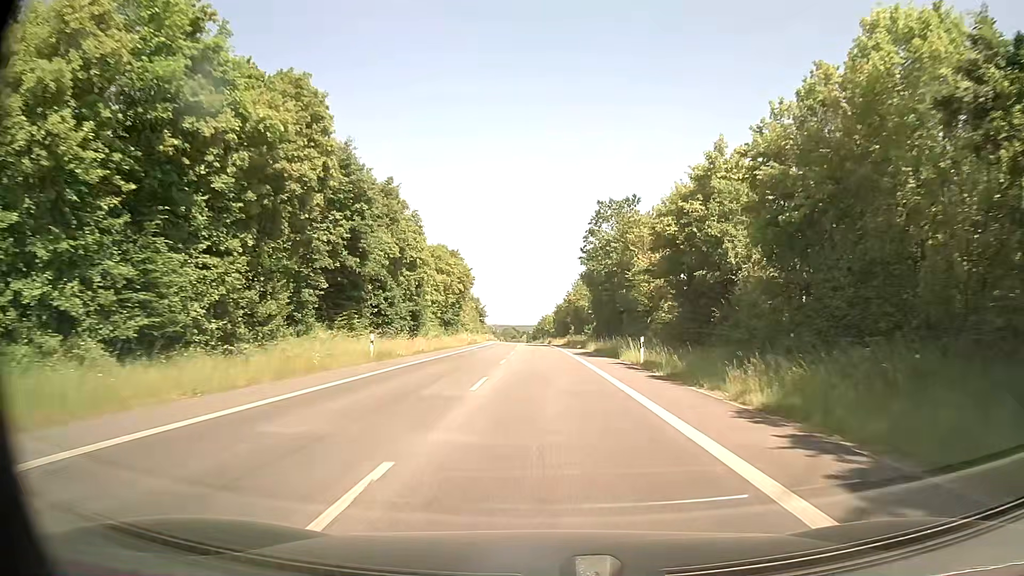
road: secondary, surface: asphalt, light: Day
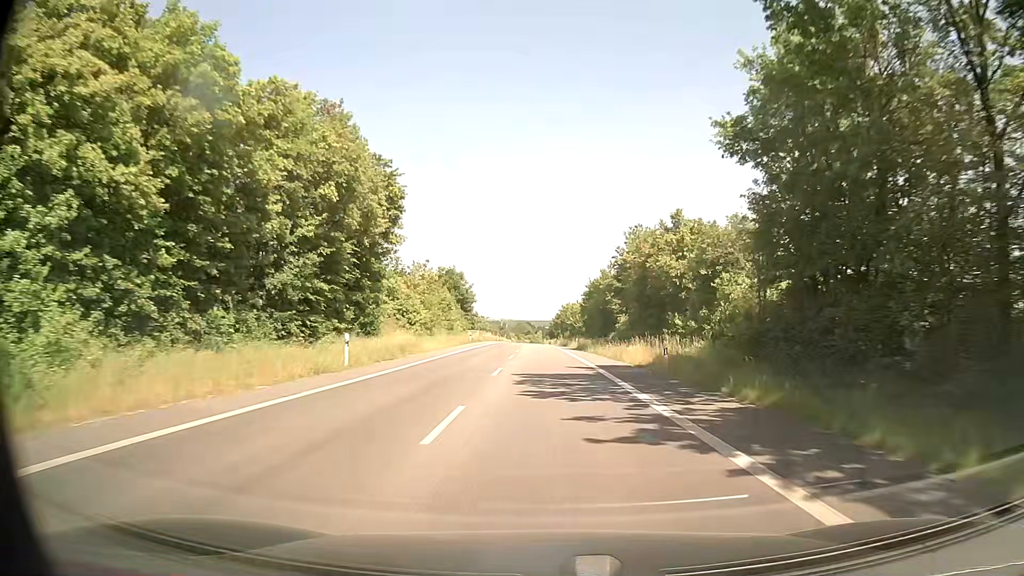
(-0.8, +55.0) m; -1°
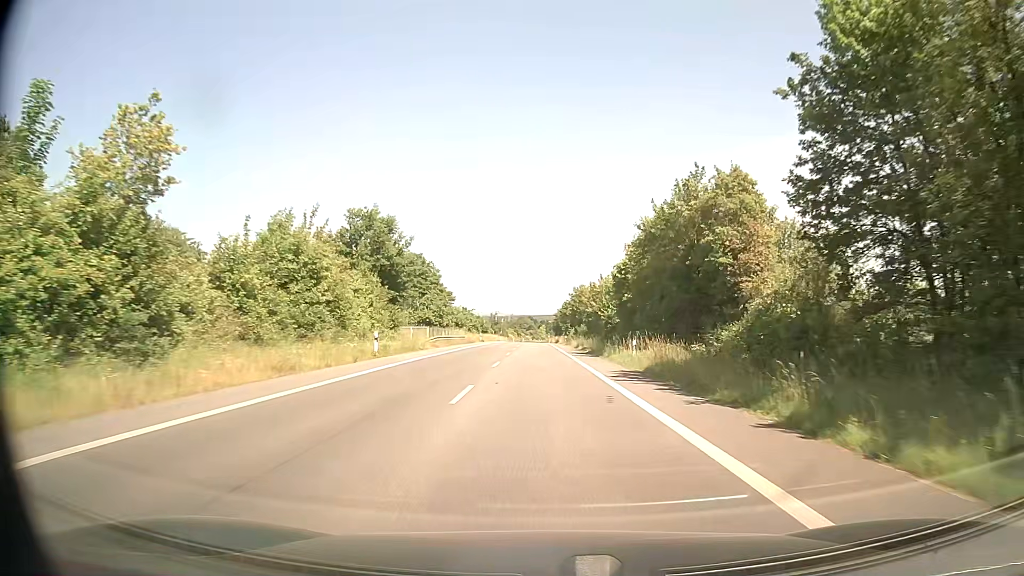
(-0.1, +44.0) m; 0°
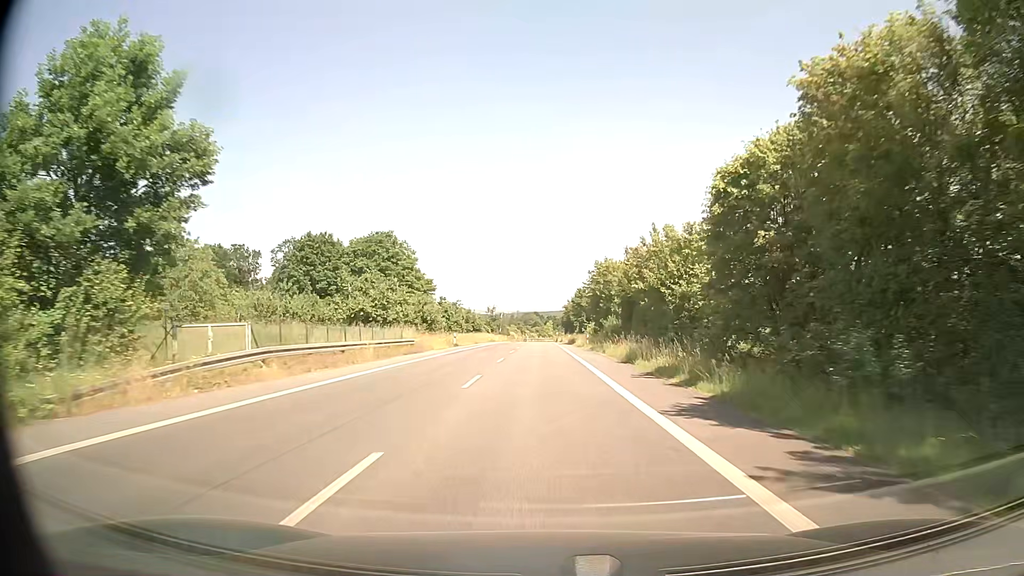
(-0.3, +32.9) m; -1°
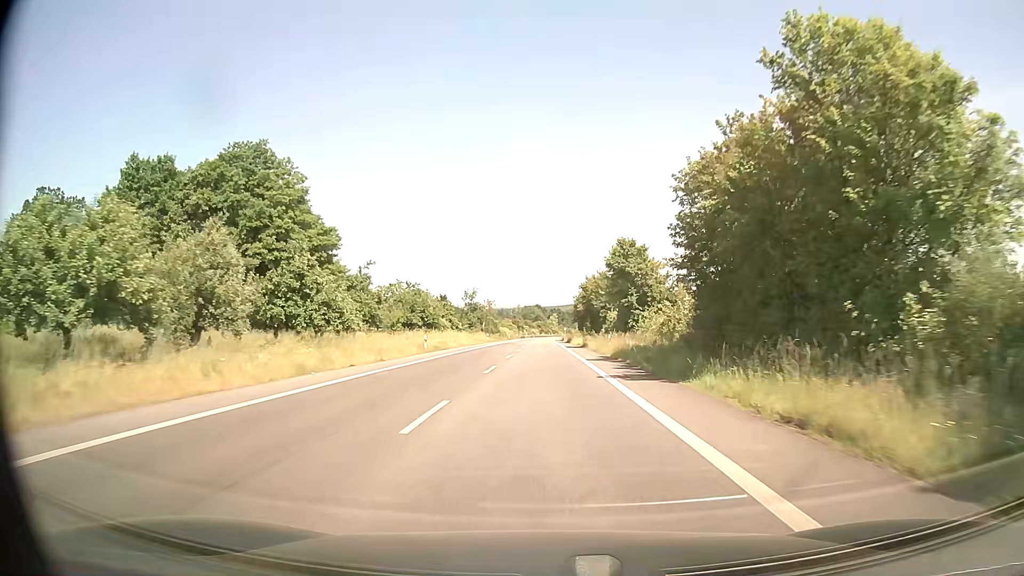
(-0.3, +54.9) m; -1°
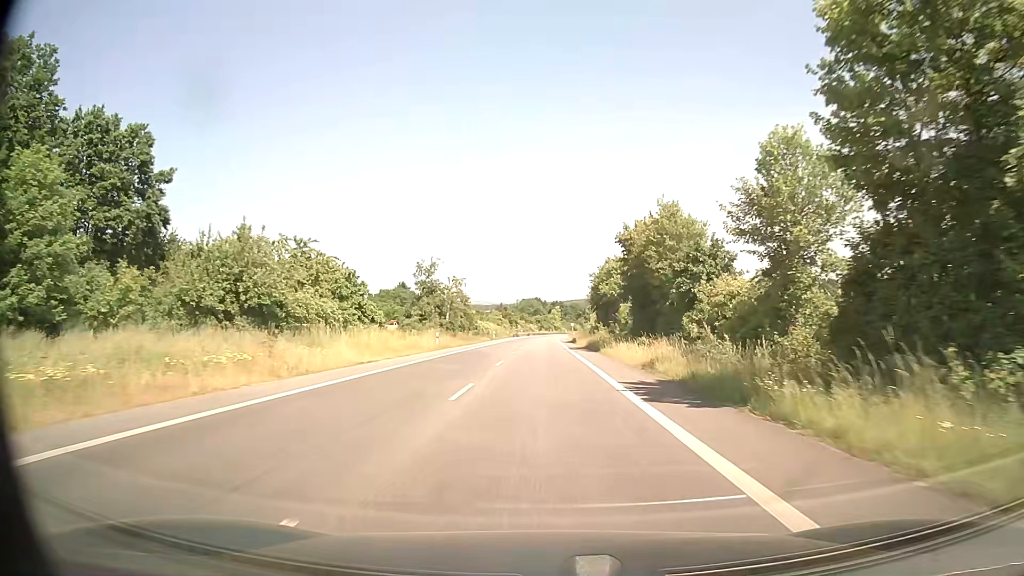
(+0.2, +44.0) m; 0°
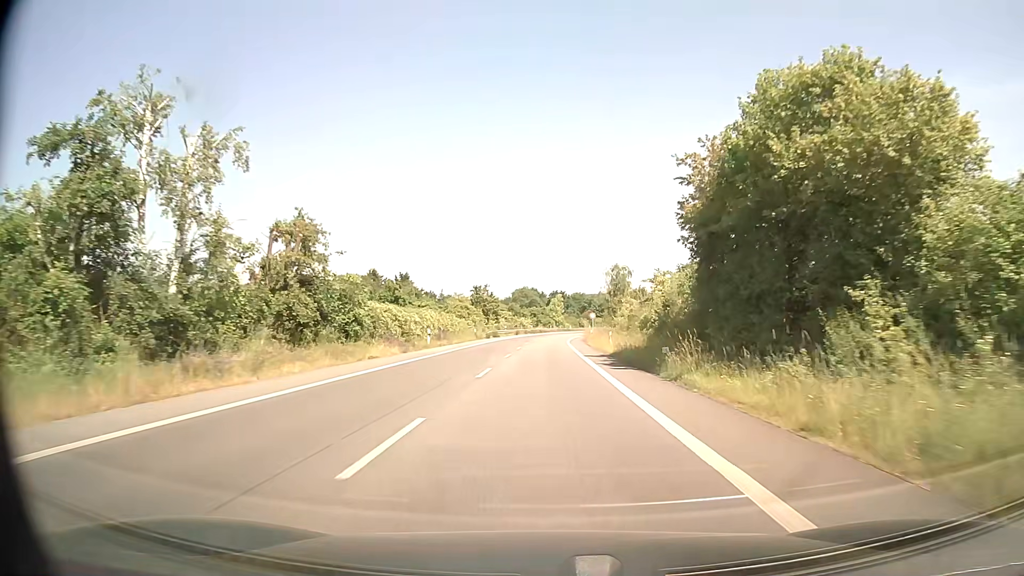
(0.0, +54.9) m; 0°
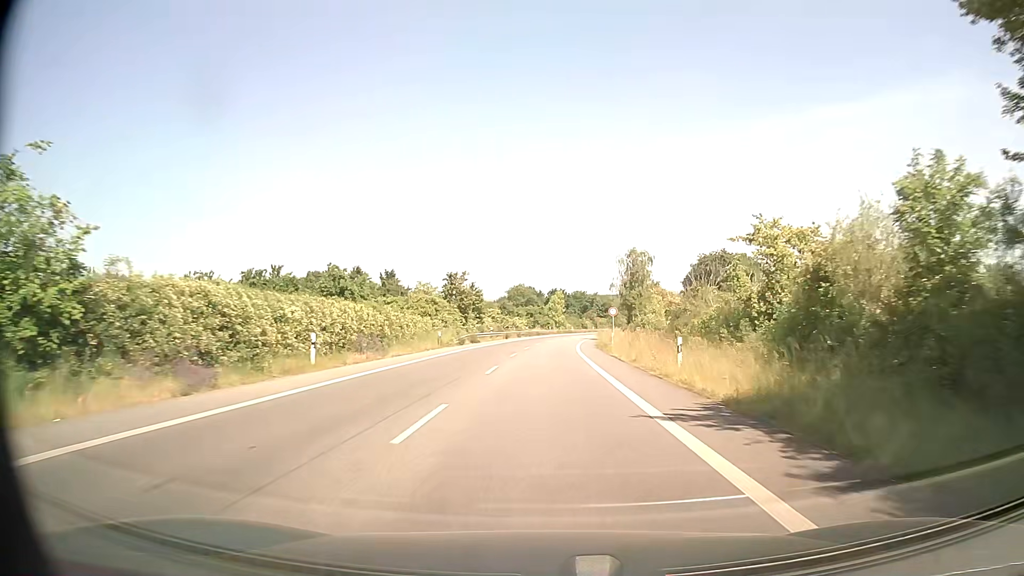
(0.0, +22.1) m; 0°
(0, +10) (0, +20) (0, +30) (0, +40) (+1, +50) (+1, +60) (+2, +70) (+3, +80) (+4, +90) (+5, +100) m
